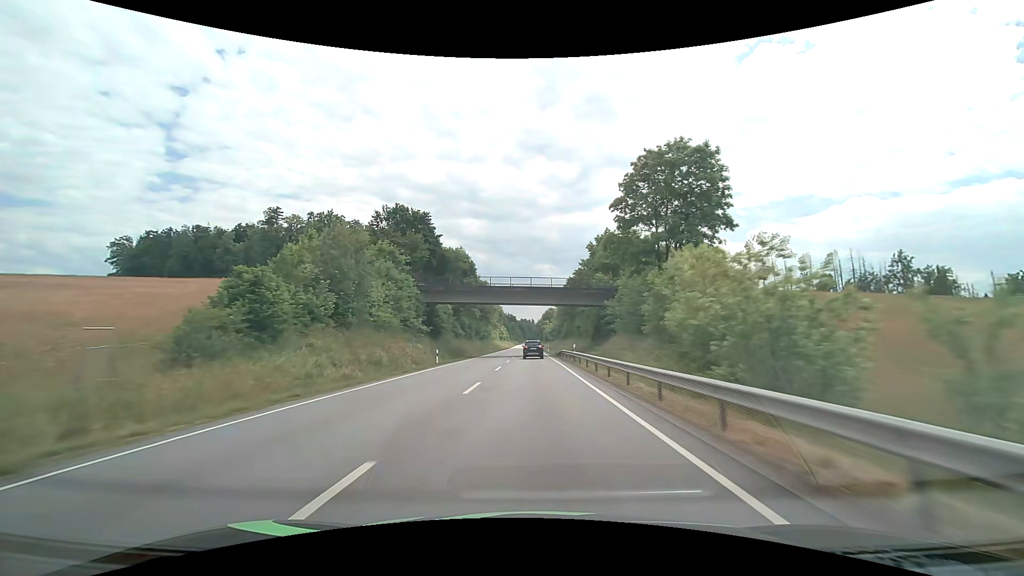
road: primary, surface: asphalt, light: Day
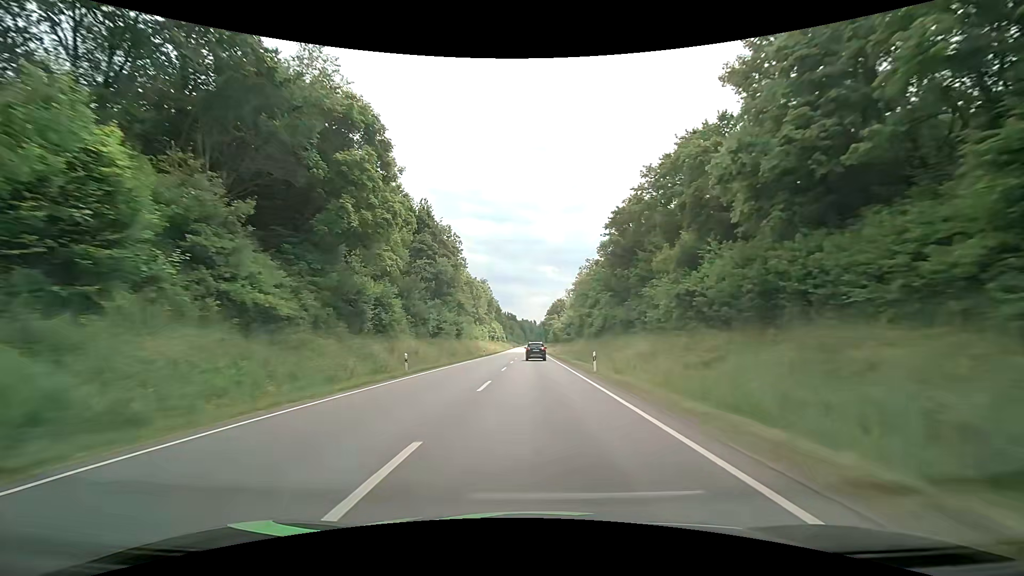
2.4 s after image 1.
(-0.4, +58.8) m; 0°
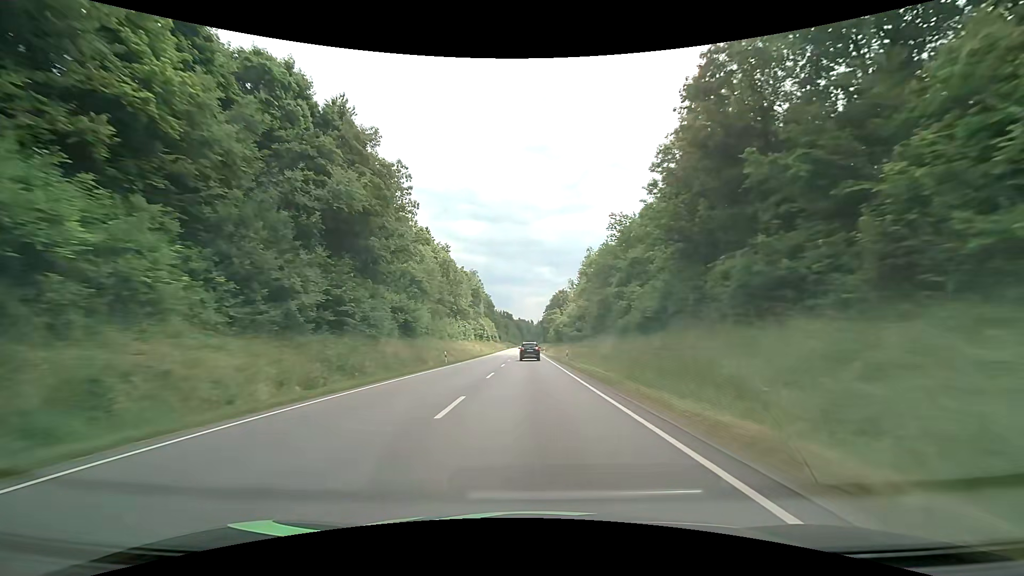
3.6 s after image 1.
(+0.1, +29.5) m; 0°
(0, +10) (0, +20) (0, +30) (0, +40) (0, +50) (0, +60) (-1, +70) (-1, +80) (-1, +90) (-1, +100) m
